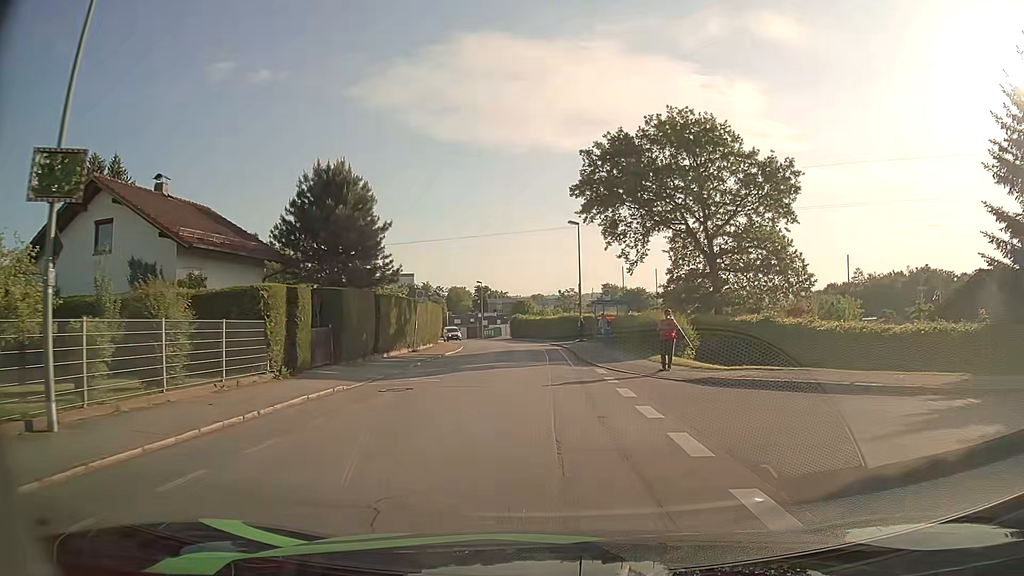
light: Day
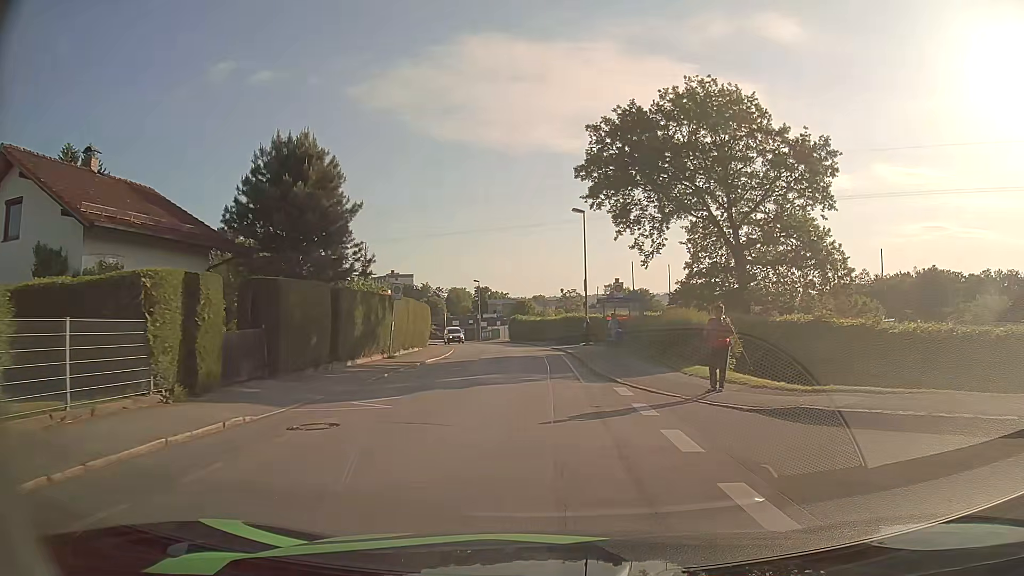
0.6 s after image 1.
(0.0, +5.5) m; 0°
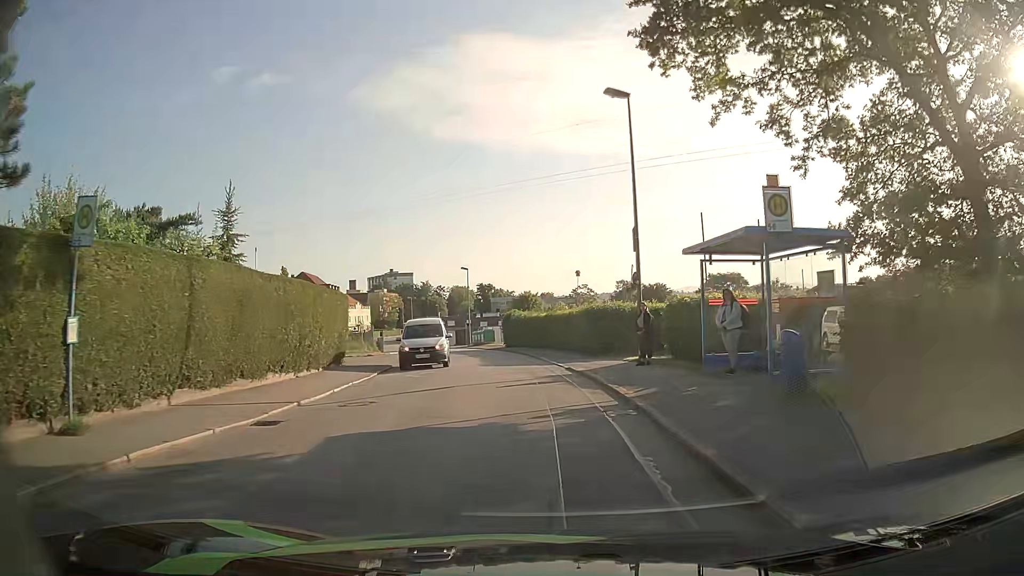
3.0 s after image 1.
(-0.1, +20.9) m; 0°
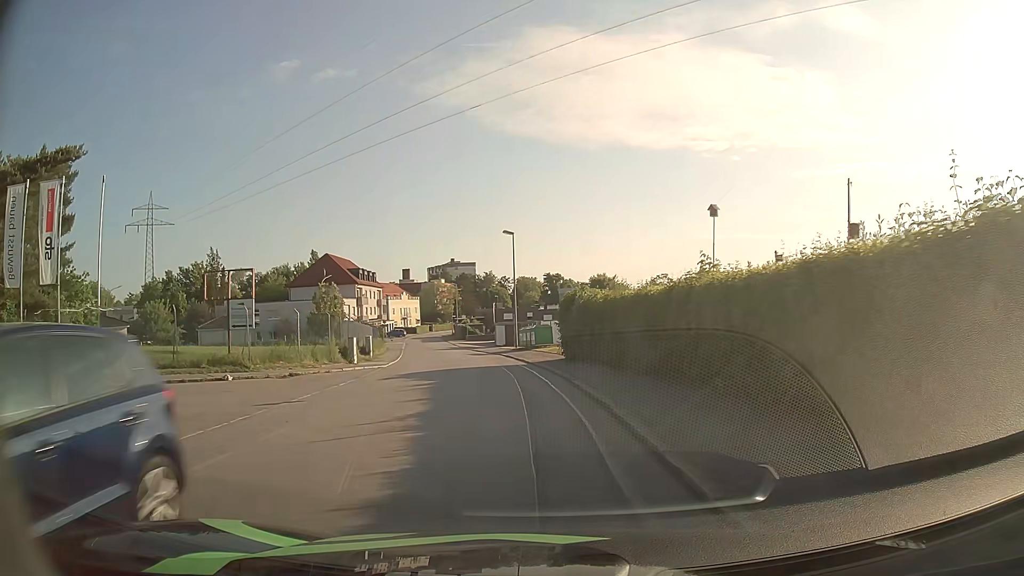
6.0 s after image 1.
(-1.2, +24.4) m; -6°
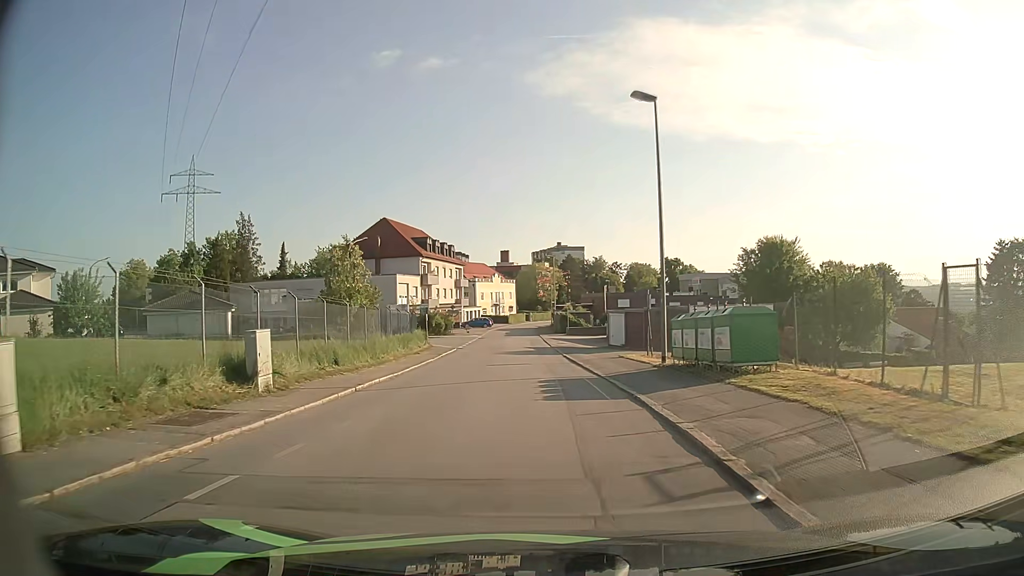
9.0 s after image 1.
(-2.2, +27.6) m; -9°
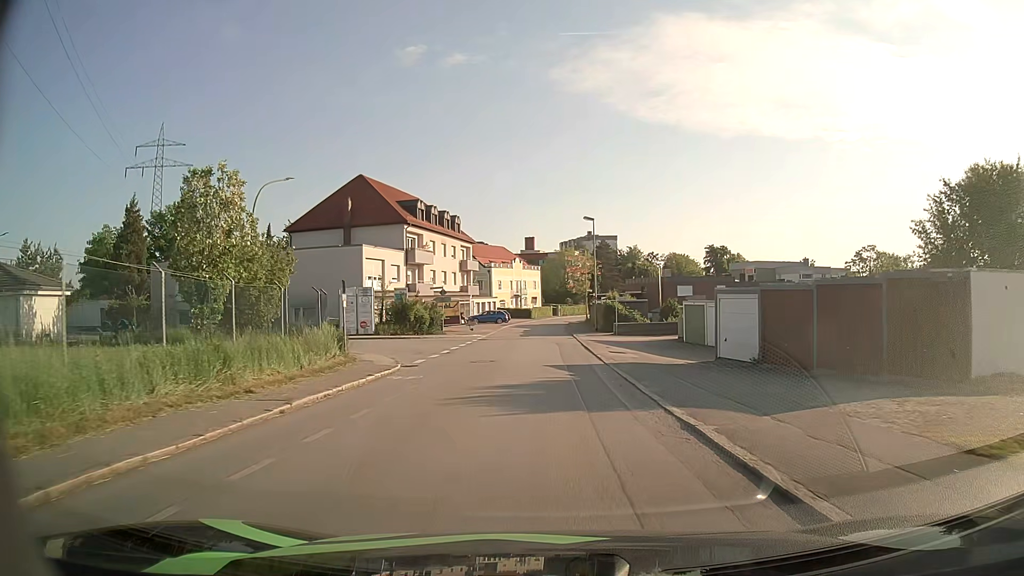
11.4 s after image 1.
(-0.7, +23.5) m; -2°
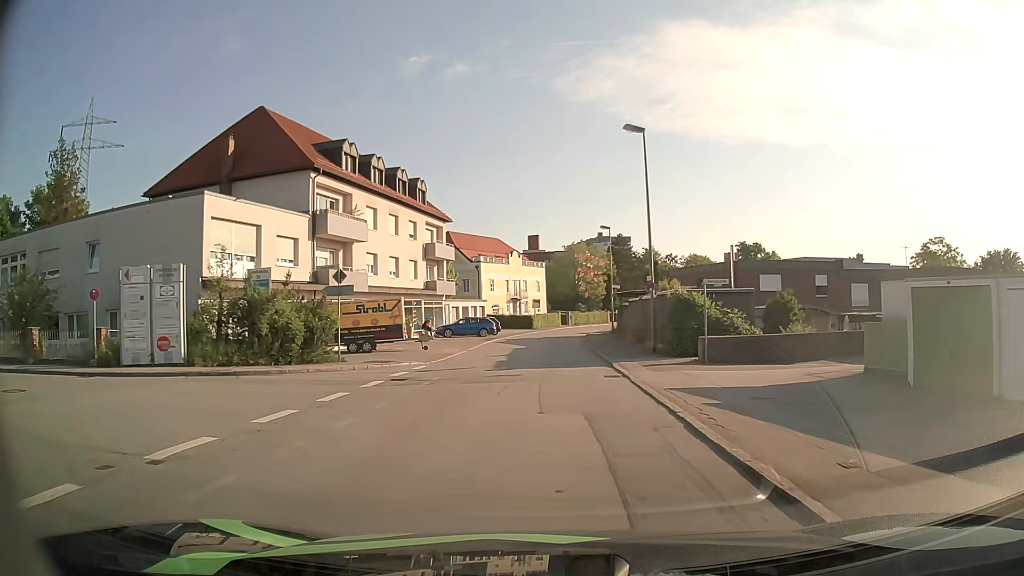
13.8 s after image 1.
(-0.1, +24.9) m; -1°
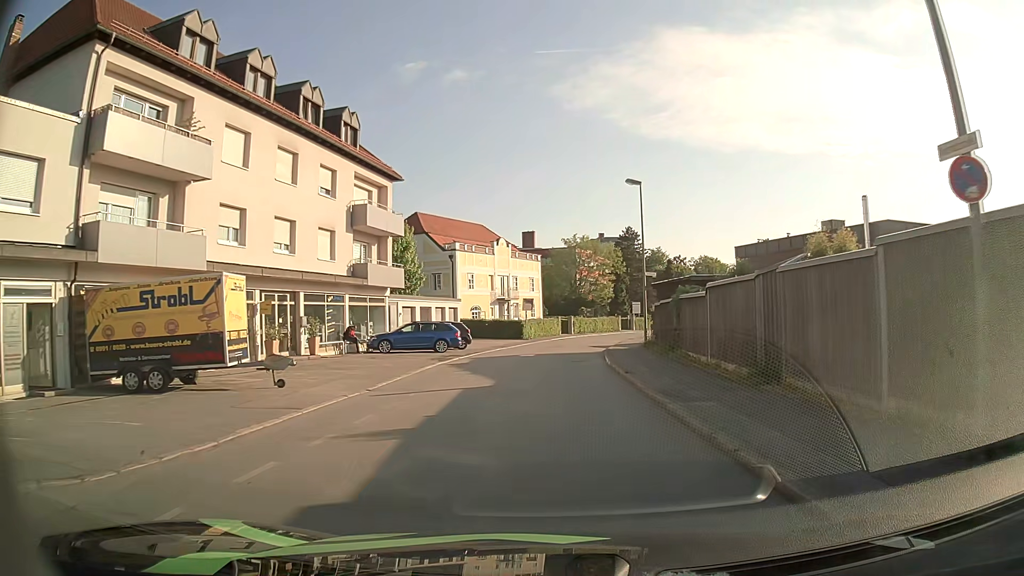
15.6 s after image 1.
(+0.1, +19.0) m; +1°
(0, +10) (0, +20) (+1, +30) (+2, +40) (+4, +50) (+6, +59) (+10, +69) (+15, +78) (+19, +86) (+24, +95) m
